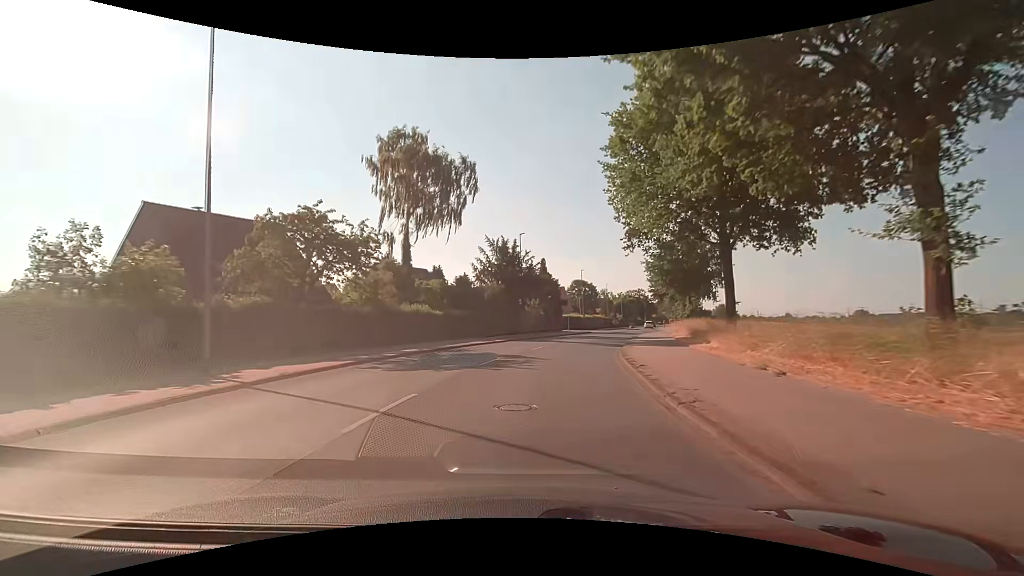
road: secondary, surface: asphalt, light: Day
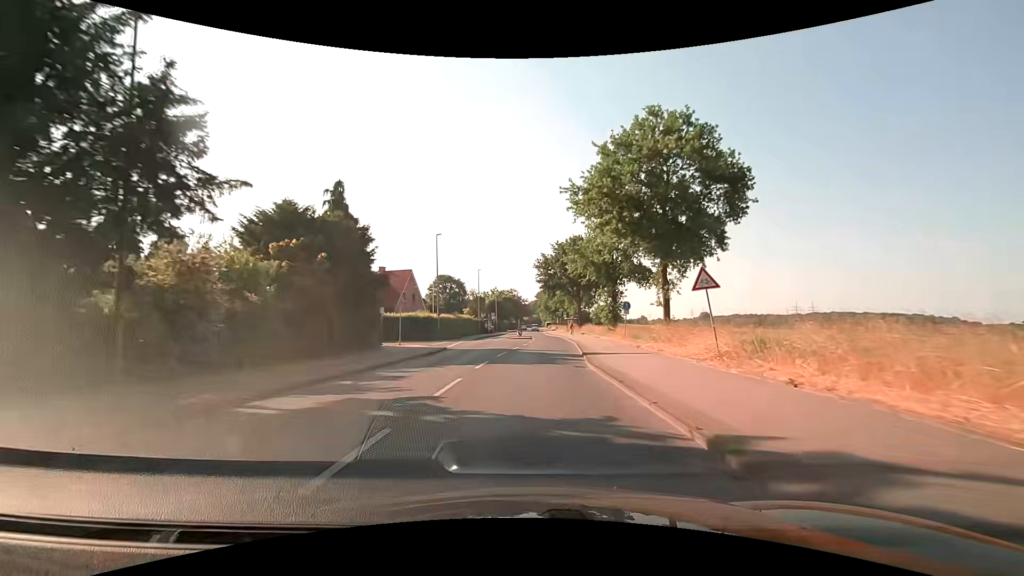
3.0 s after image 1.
(+5.6, +38.3) m; +15°
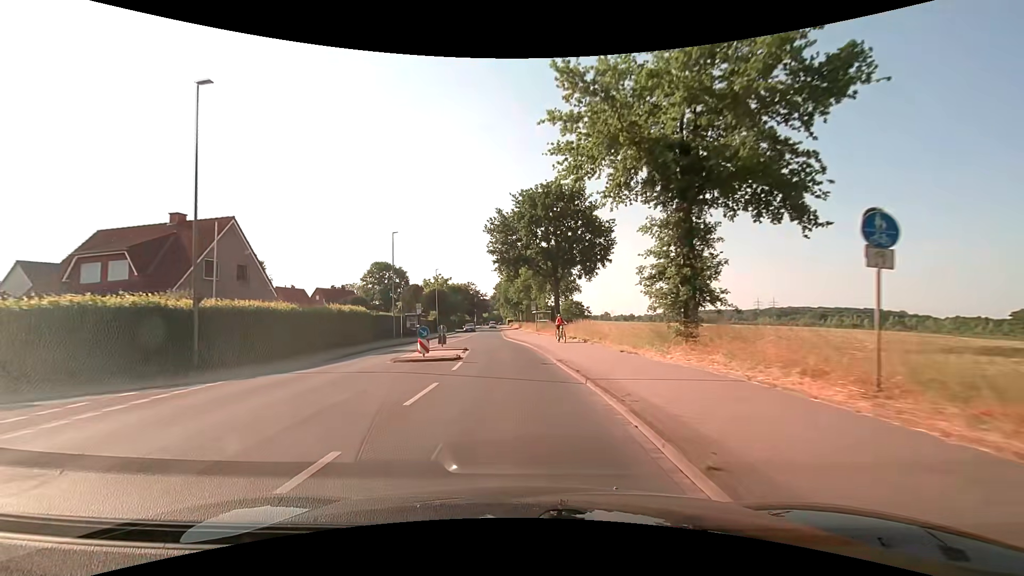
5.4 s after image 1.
(+1.6, +31.1) m; +5°
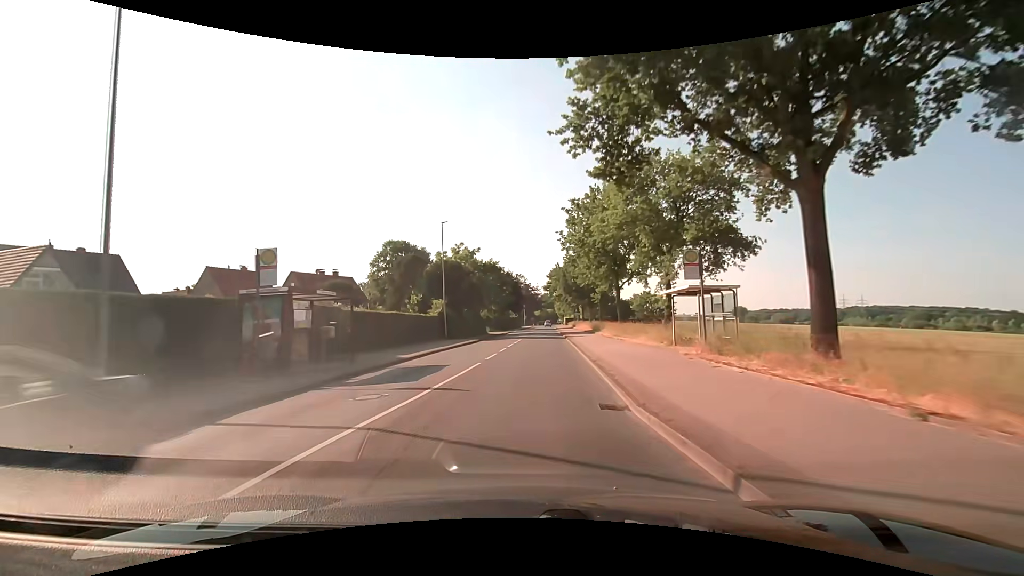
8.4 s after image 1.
(-2.9, +38.9) m; -6°
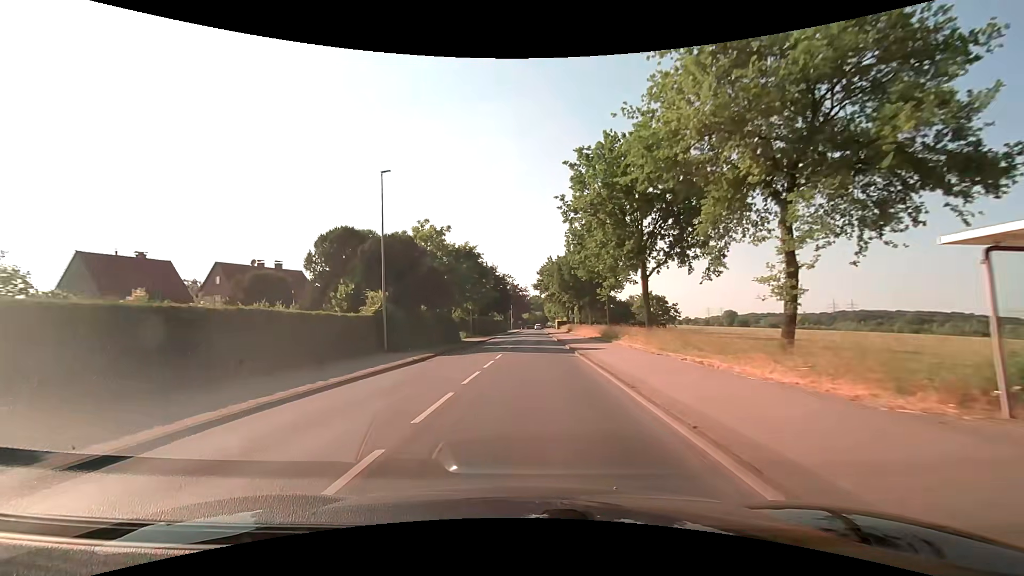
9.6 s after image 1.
(+0.1, +15.6) m; +1°
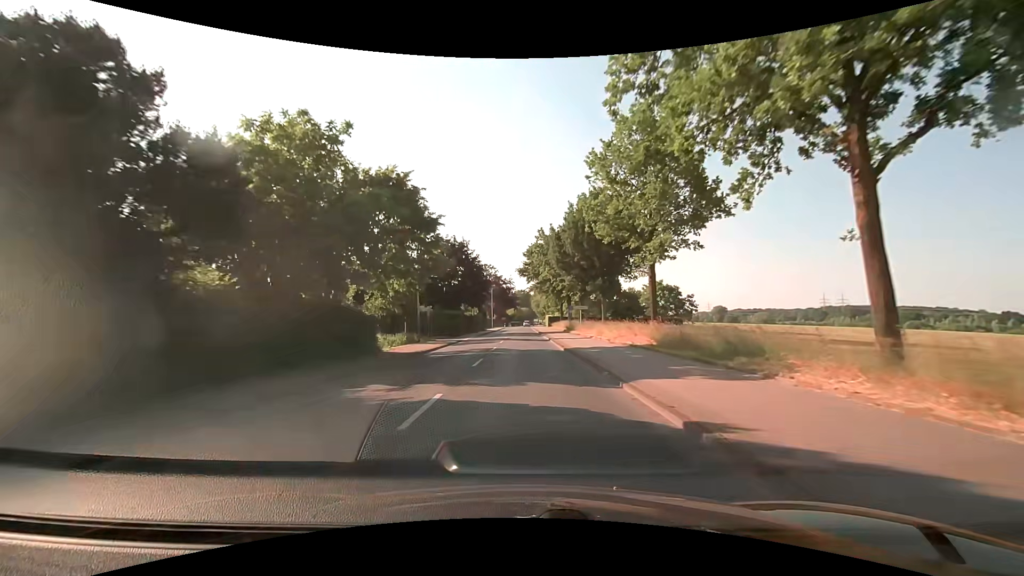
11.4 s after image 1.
(+0.6, +23.3) m; +2°
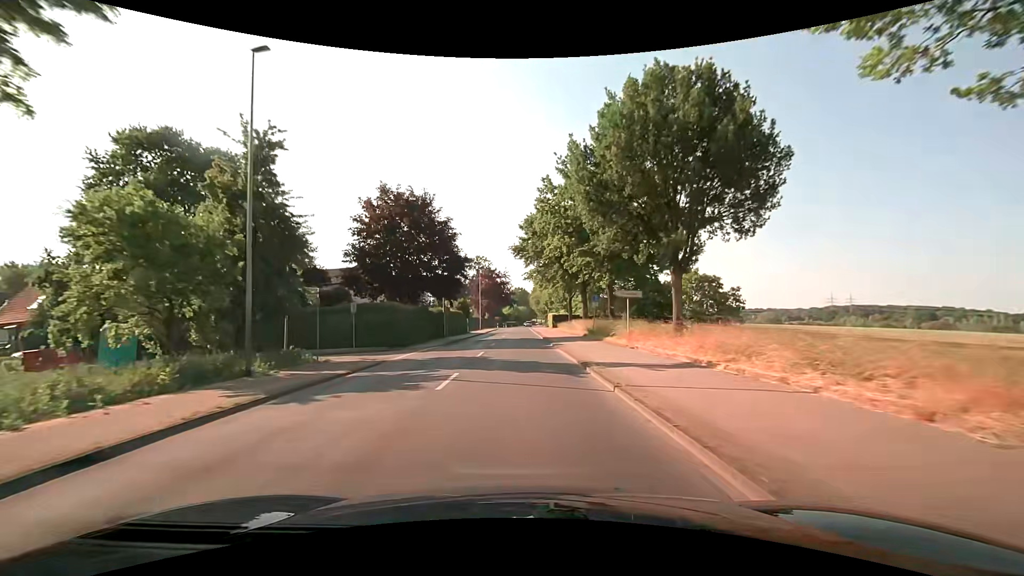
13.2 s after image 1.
(0.0, +23.4) m; 0°
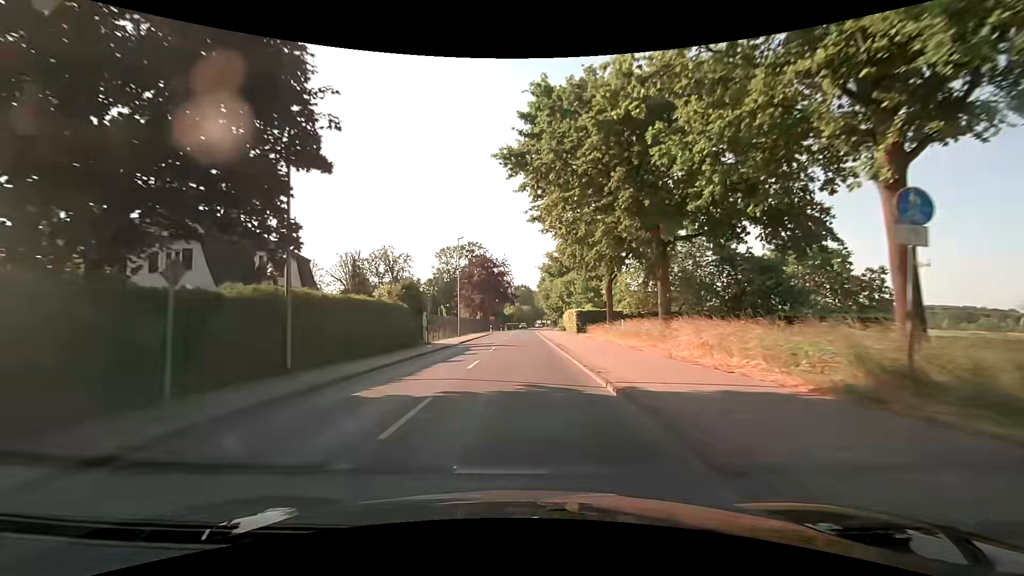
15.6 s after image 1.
(-0.3, +31.1) m; 0°
(0, +10) (0, +20) (0, +30) (0, +40) (0, +50) (0, +60) (0, +70) (0, +80) (0, +90) (+1, +100) m
